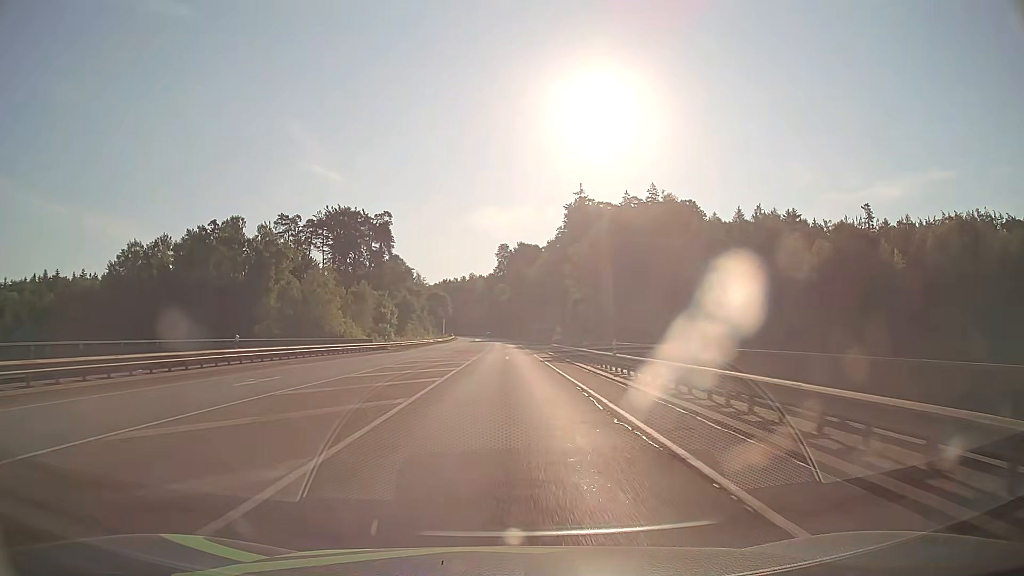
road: secondary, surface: asphalt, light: Day
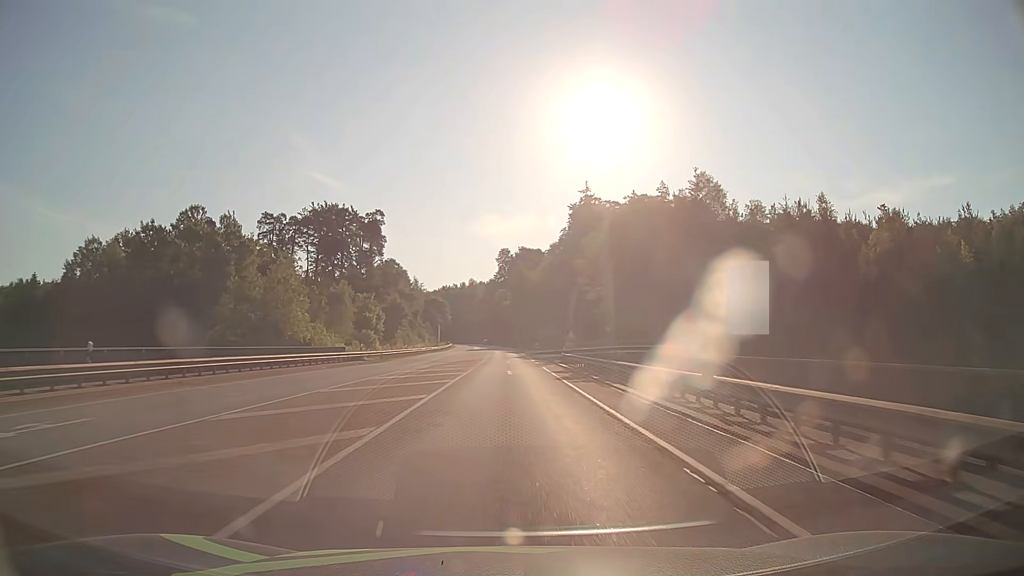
(0.0, +11.1) m; 0°
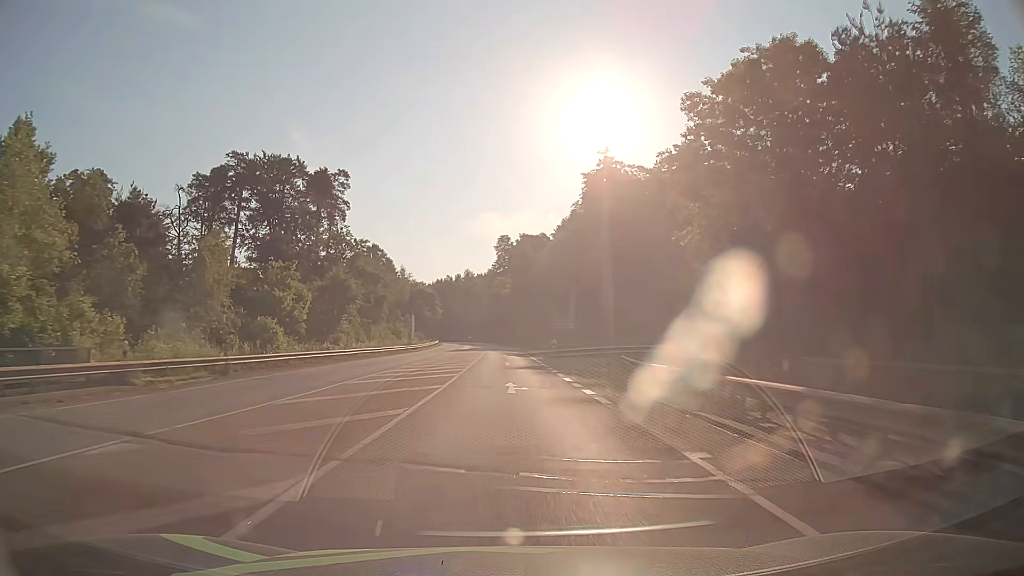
(0.0, +33.3) m; 0°
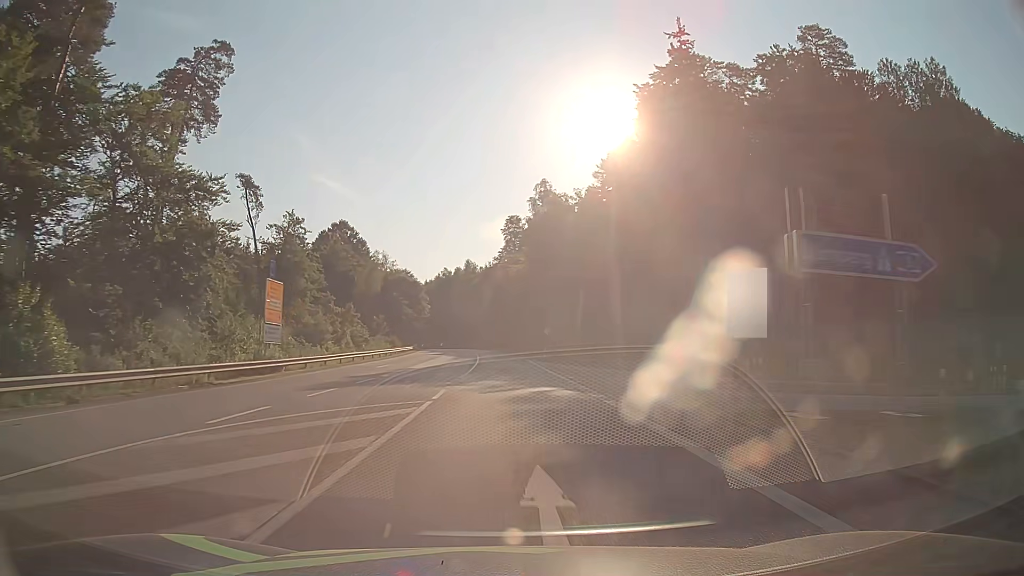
(-0.3, +55.4) m; -1°
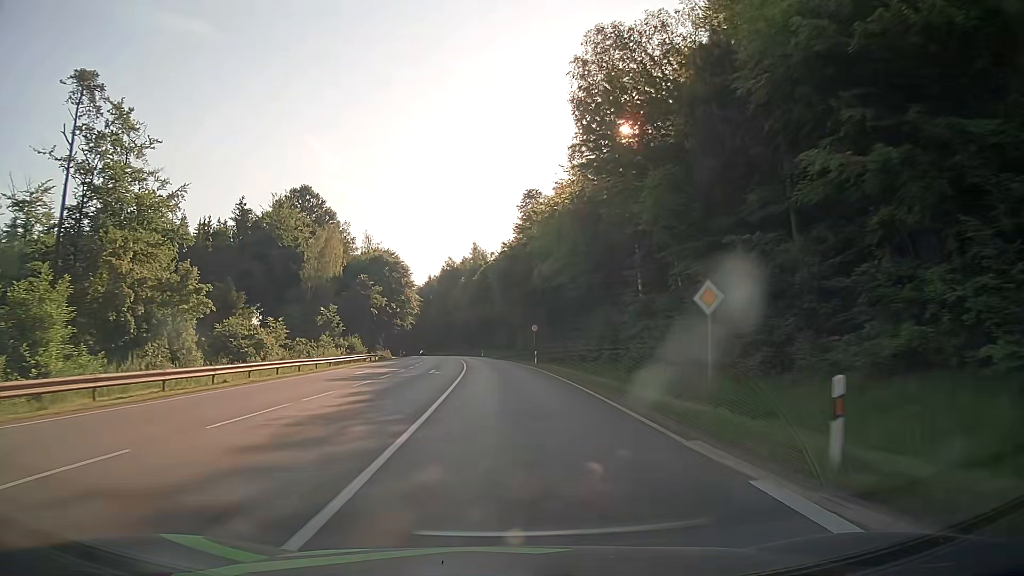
(-0.5, +44.3) m; -2°
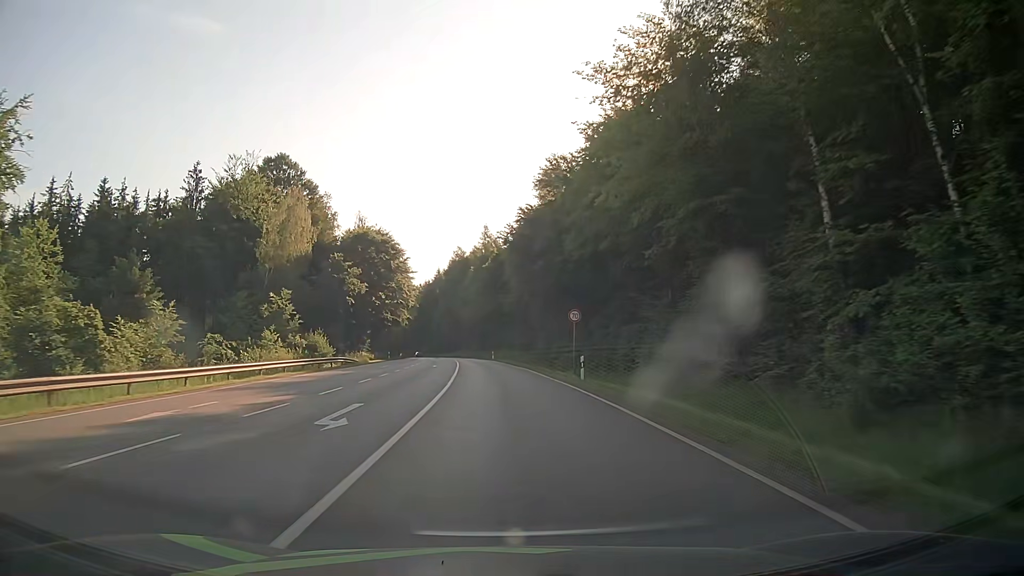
(-0.2, +22.1) m; -1°
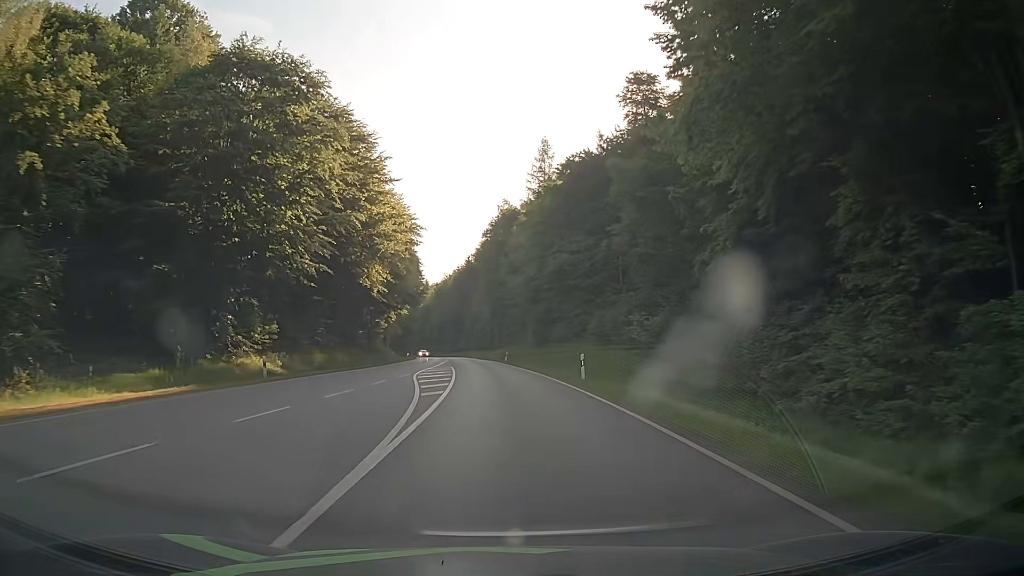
(-2.1, +55.5) m; -4°
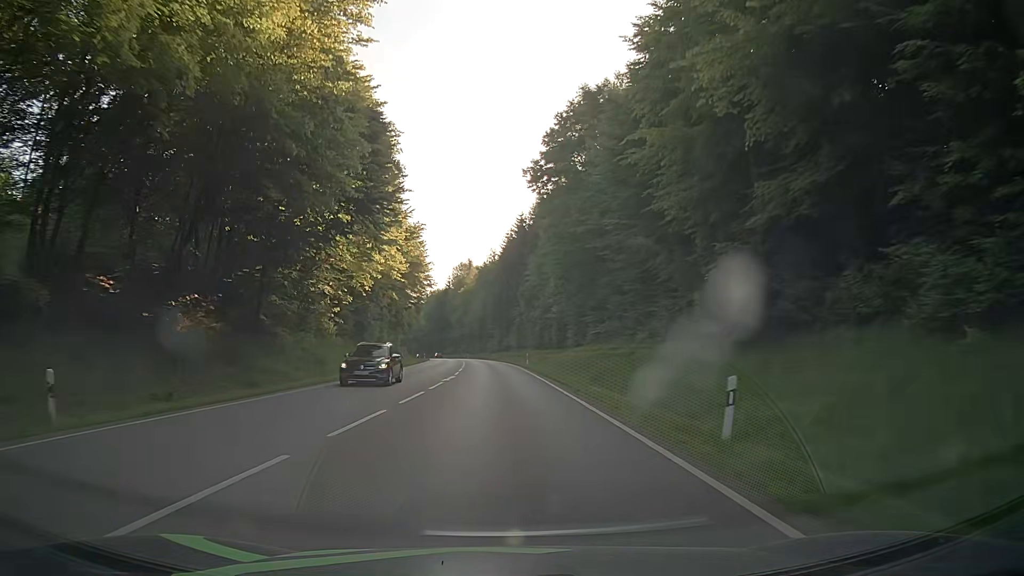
(-2.5, +55.8) m; -5°
(0, +10) (0, +20) (-1, +30) (-1, +40) (-1, +50) (-2, +60) (-3, +70) (-3, +80) (-4, +90) (-5, +100) m
